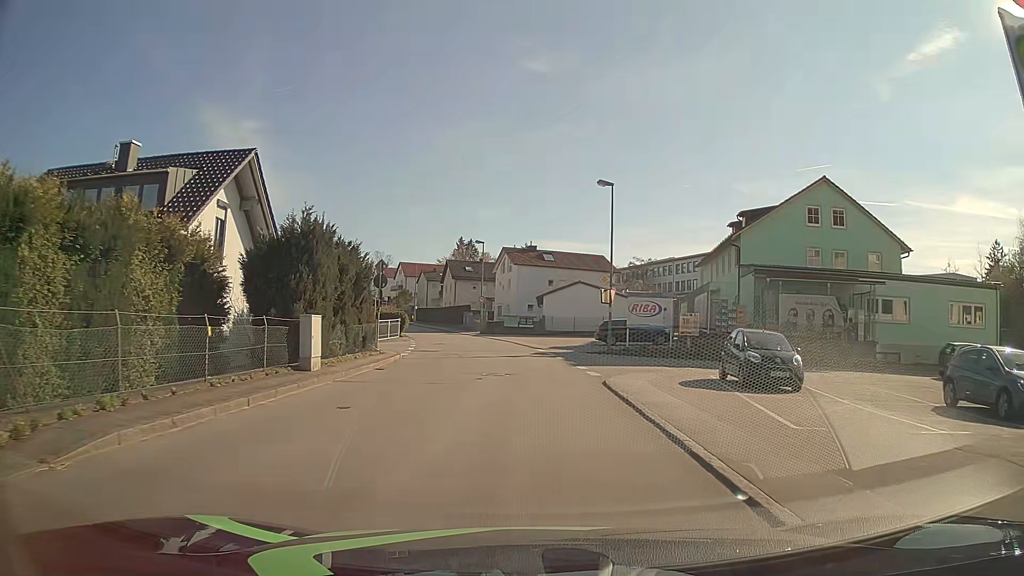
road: unclassified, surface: asphalt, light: Day
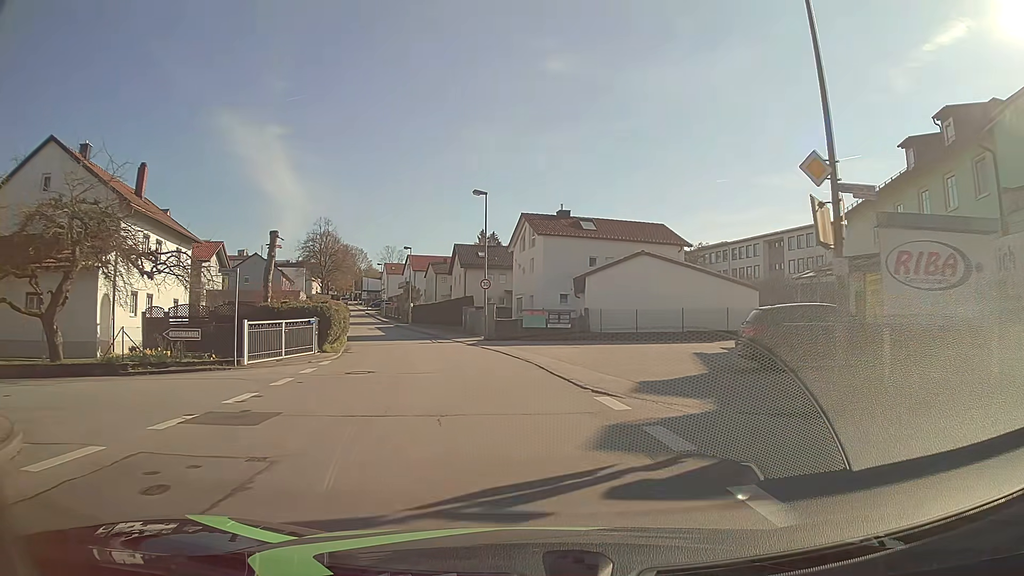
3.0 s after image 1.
(-0.4, +23.1) m; -3°
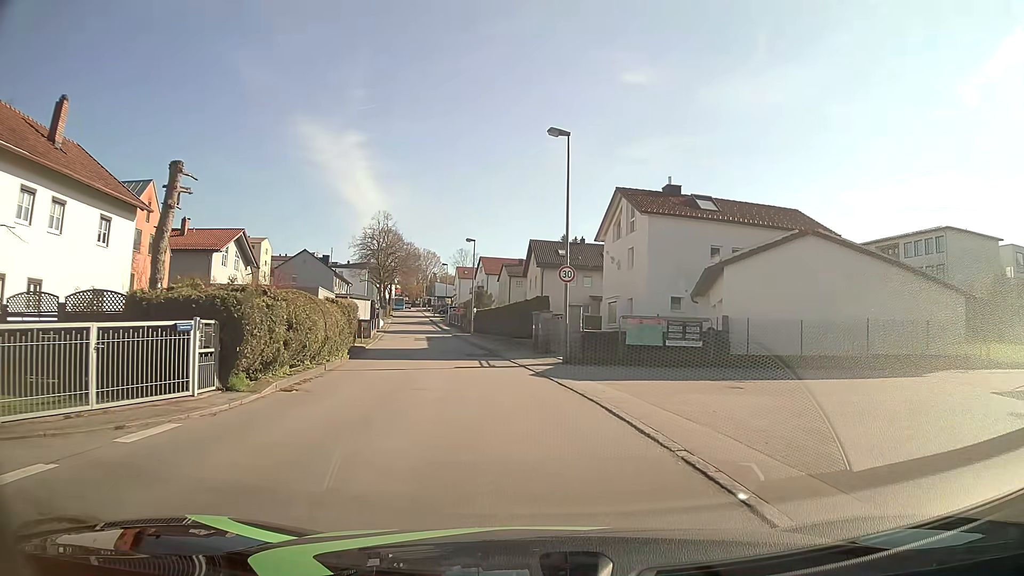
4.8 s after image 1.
(-0.8, +13.8) m; -7°
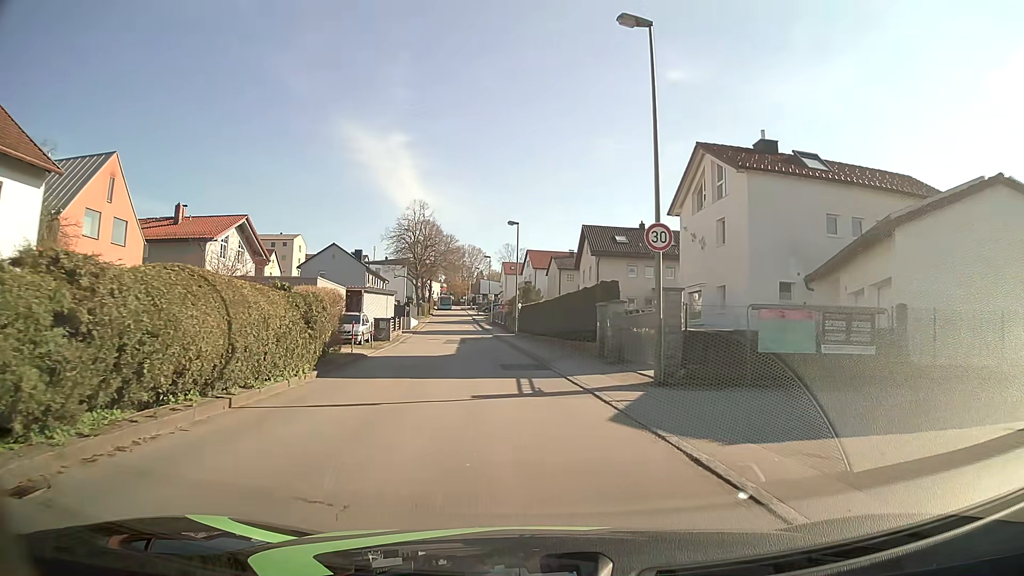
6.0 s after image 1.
(-0.4, +9.1) m; -4°
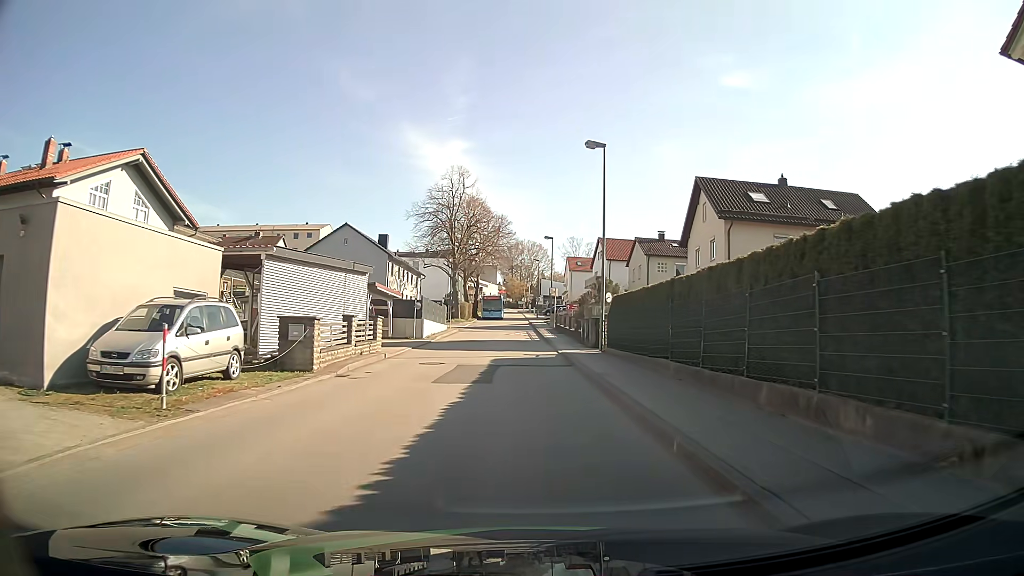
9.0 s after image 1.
(-1.4, +23.0) m; -6°
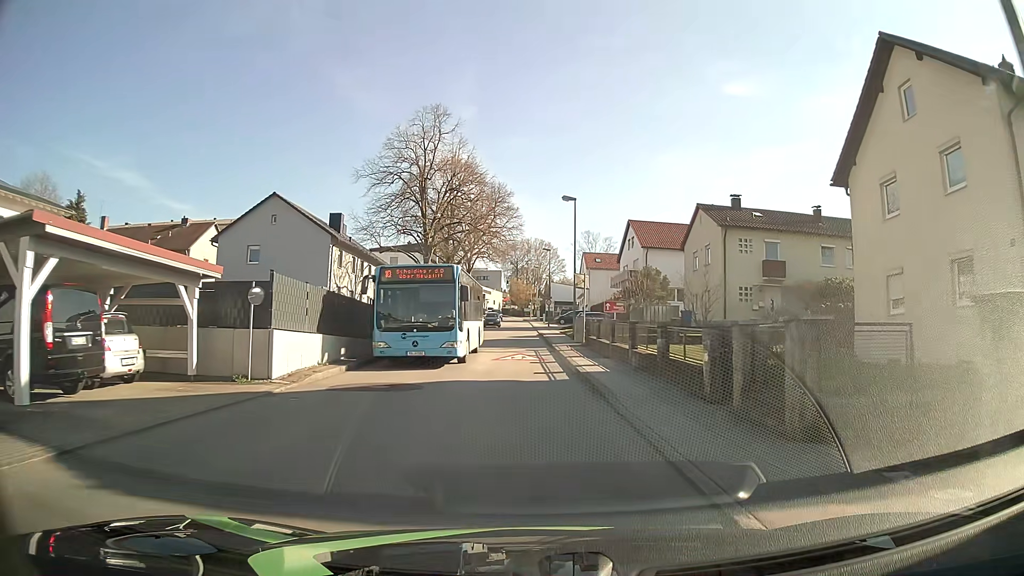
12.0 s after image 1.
(-0.1, +22.9) m; 0°
